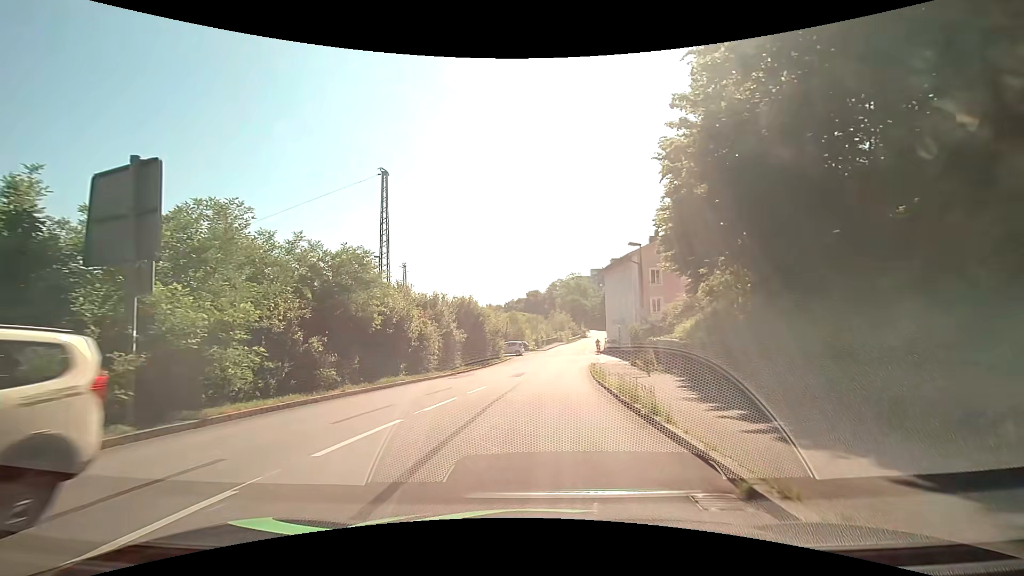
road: residential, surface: asphalt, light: Day
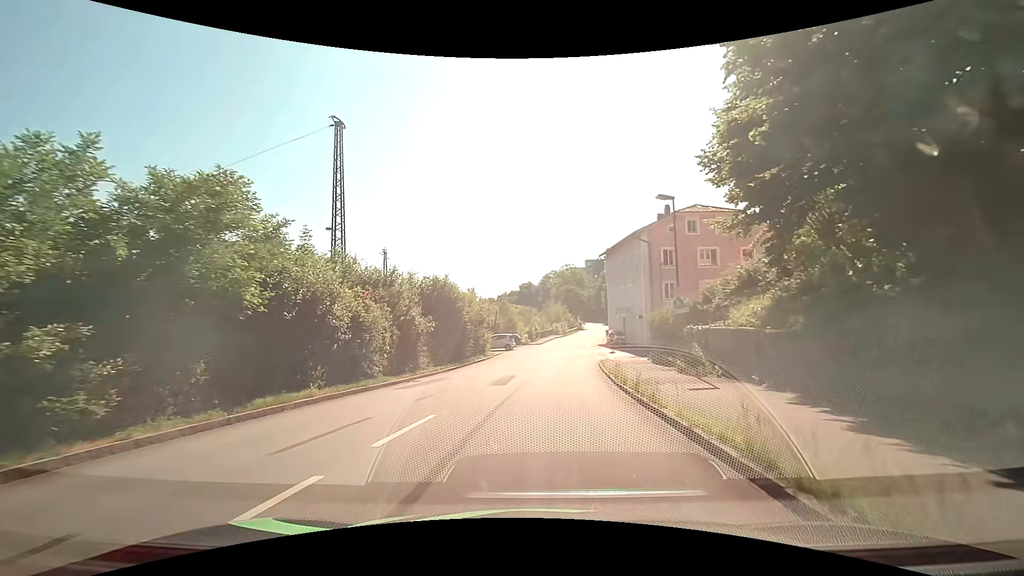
(0.0, +8.7) m; +1°
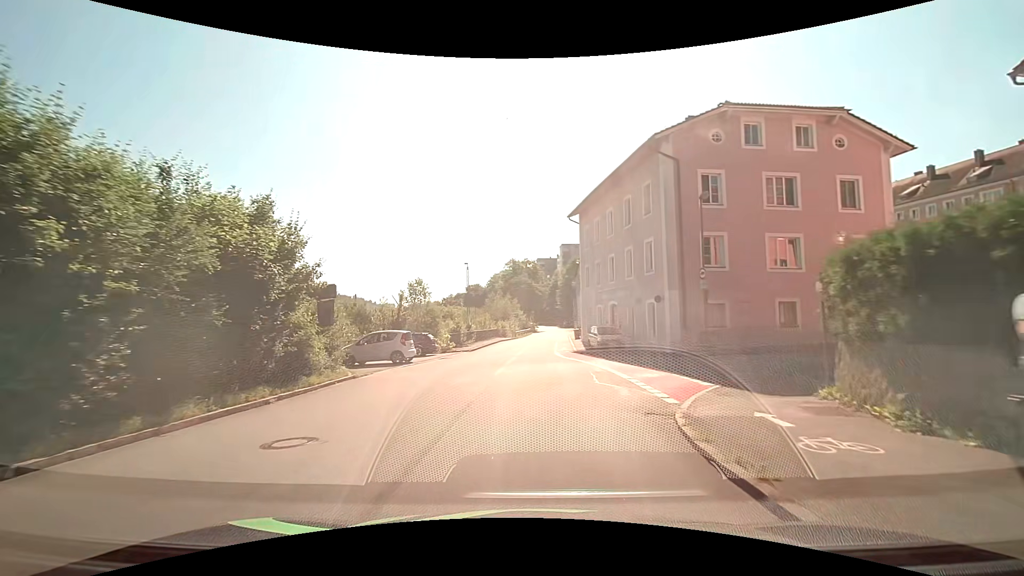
(+1.3, +25.2) m; +6°
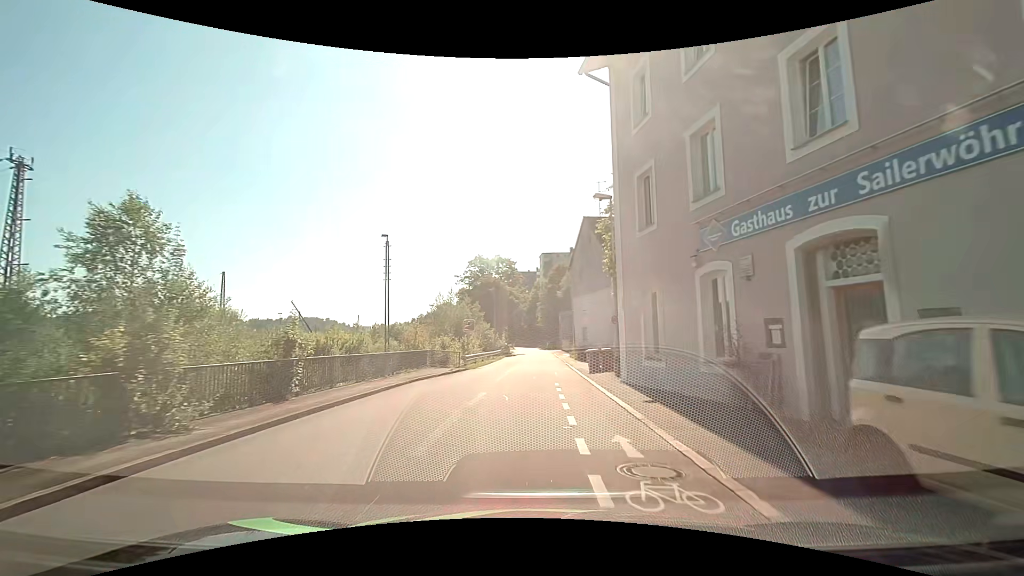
(+0.5, +28.5) m; +3°
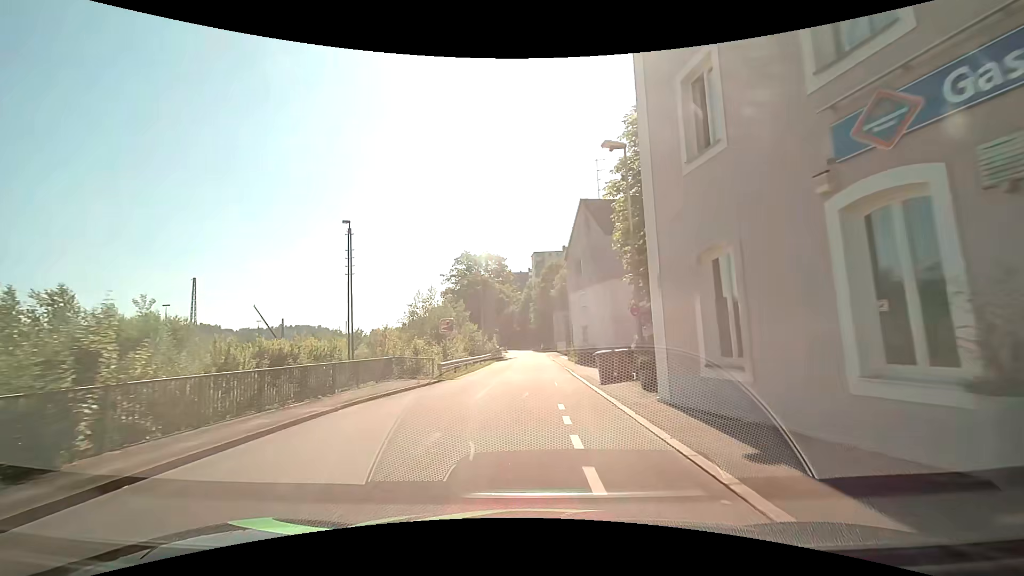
(-0.1, +5.9) m; 0°
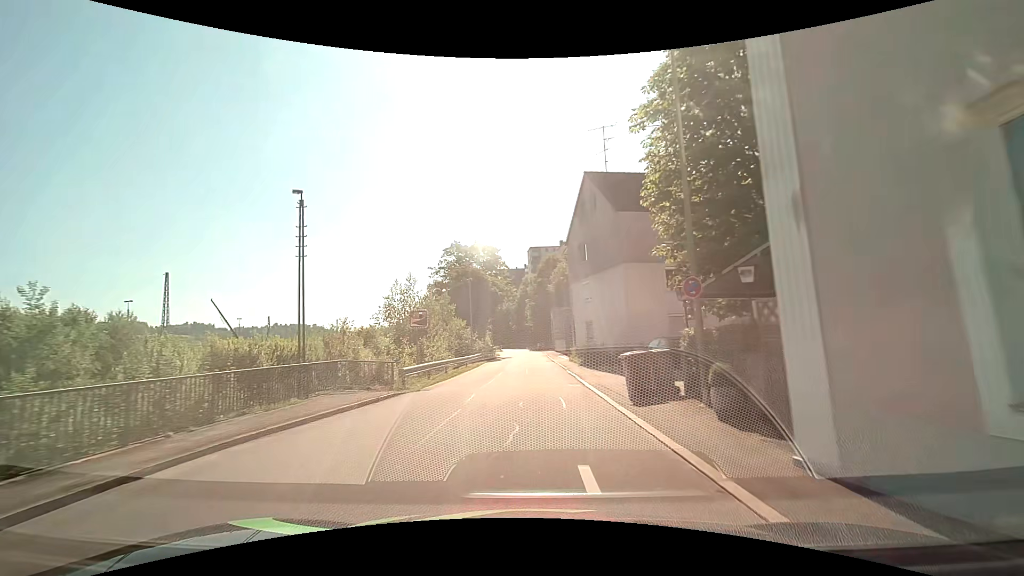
(0.0, +6.0) m; 0°
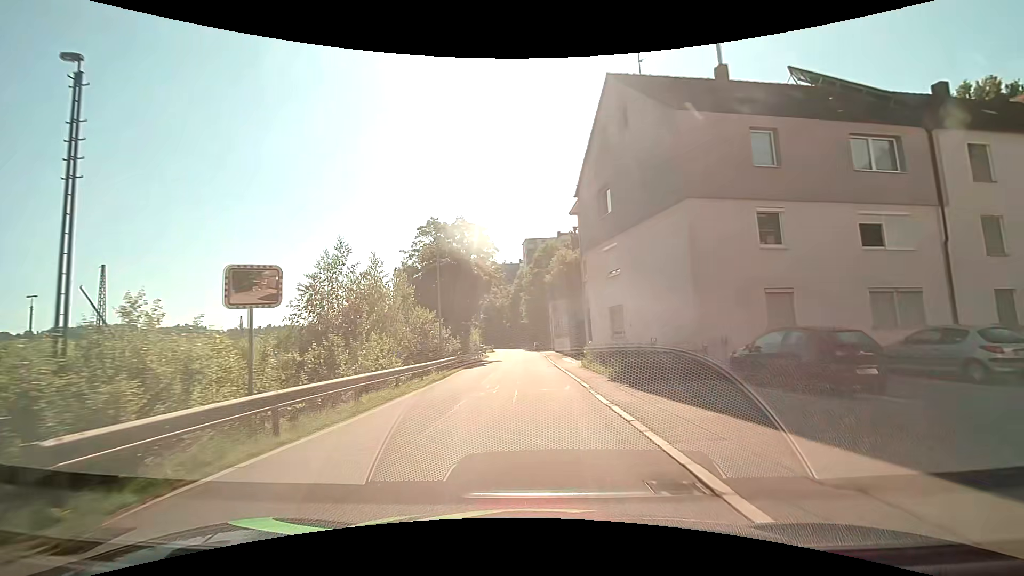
(+0.2, +12.4) m; +1°
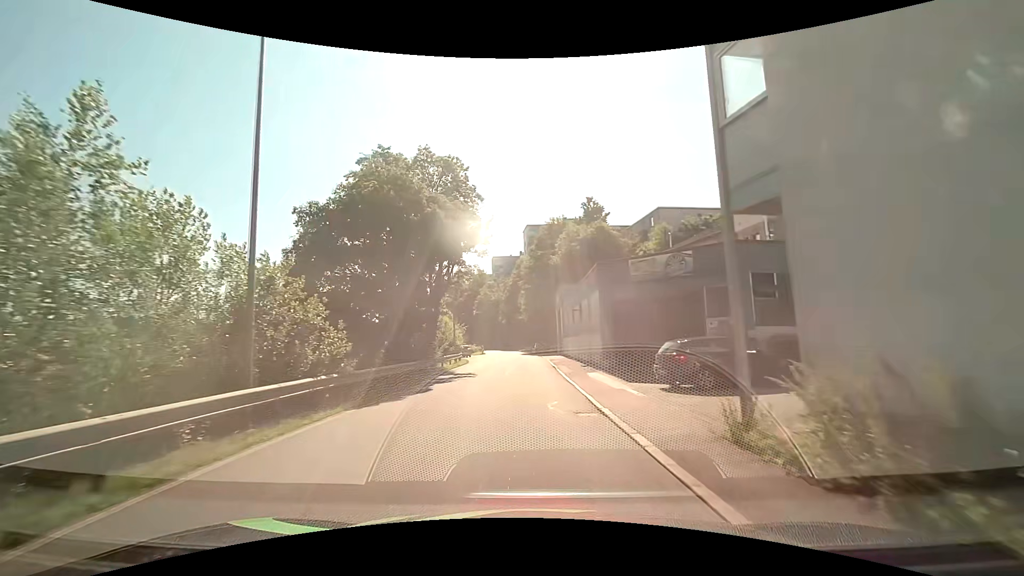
(0.0, +19.5) m; -1°
(0, +10) (0, +20) (0, +30) (0, +40) (0, +50) (0, +60) (0, +70) (-1, +80) (-2, +90) (-4, +100) m
